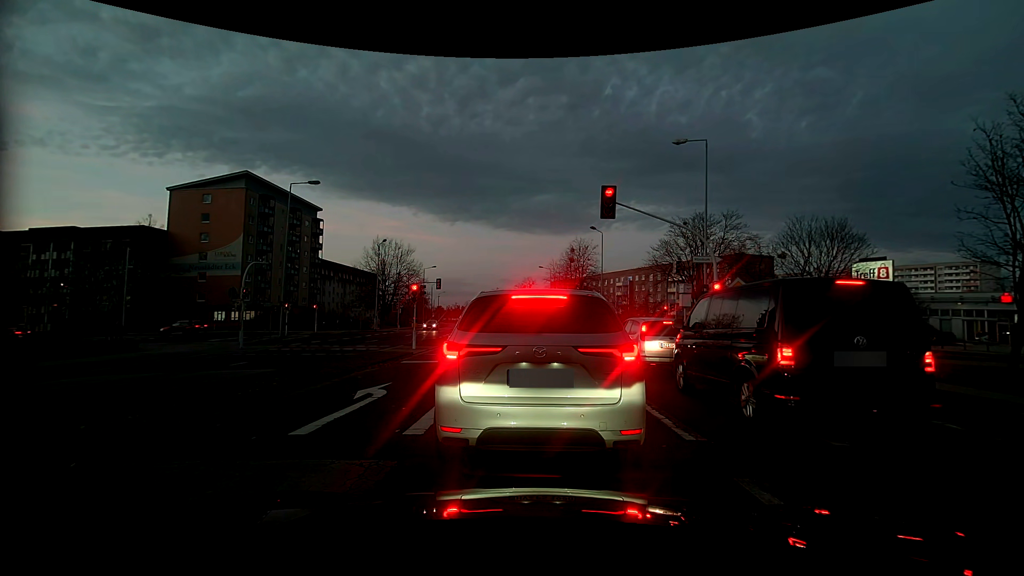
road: tertiary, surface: concrete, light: Dusk
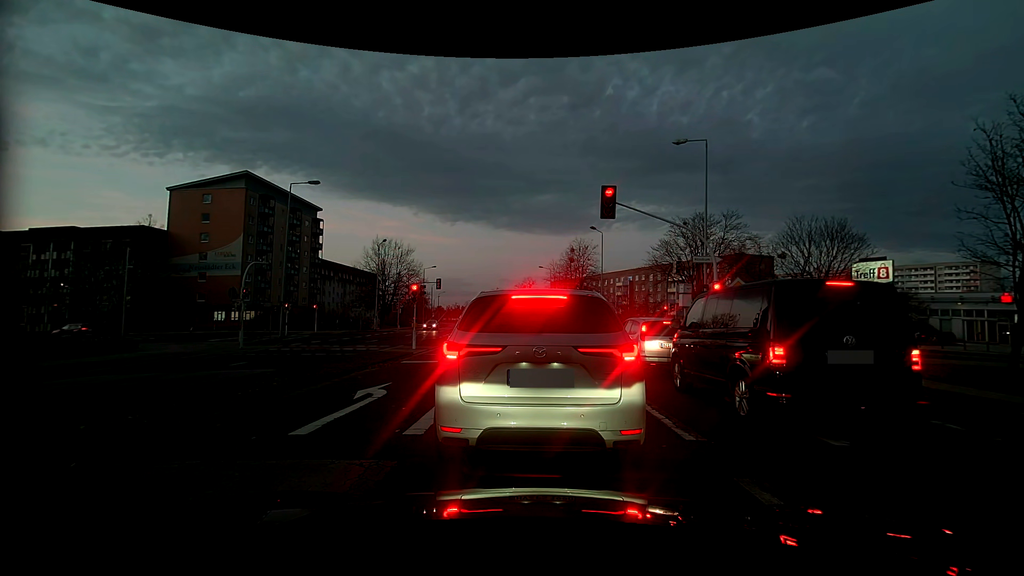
(0.0, 0.0) m; 0°
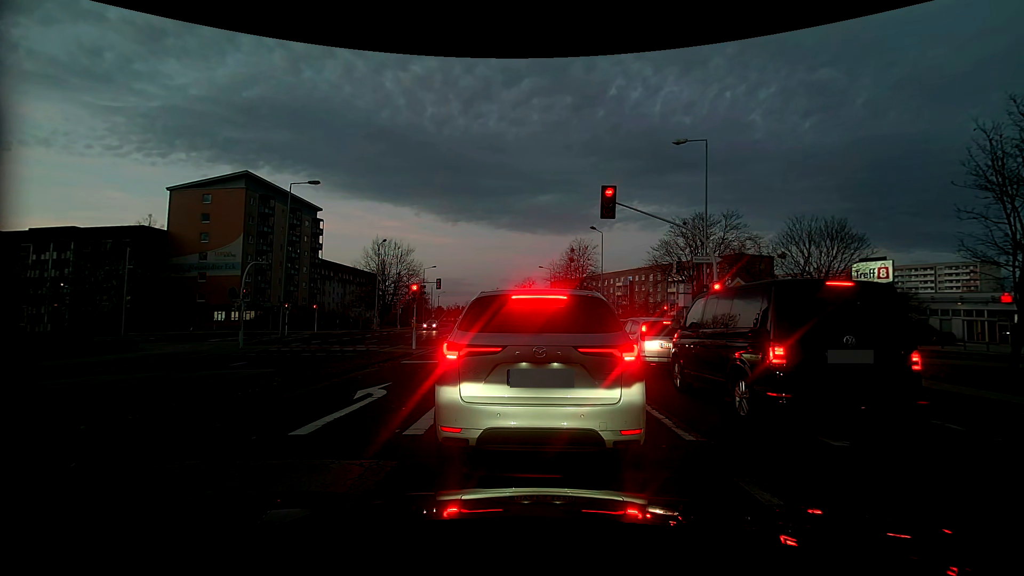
(0.0, 0.0) m; 0°
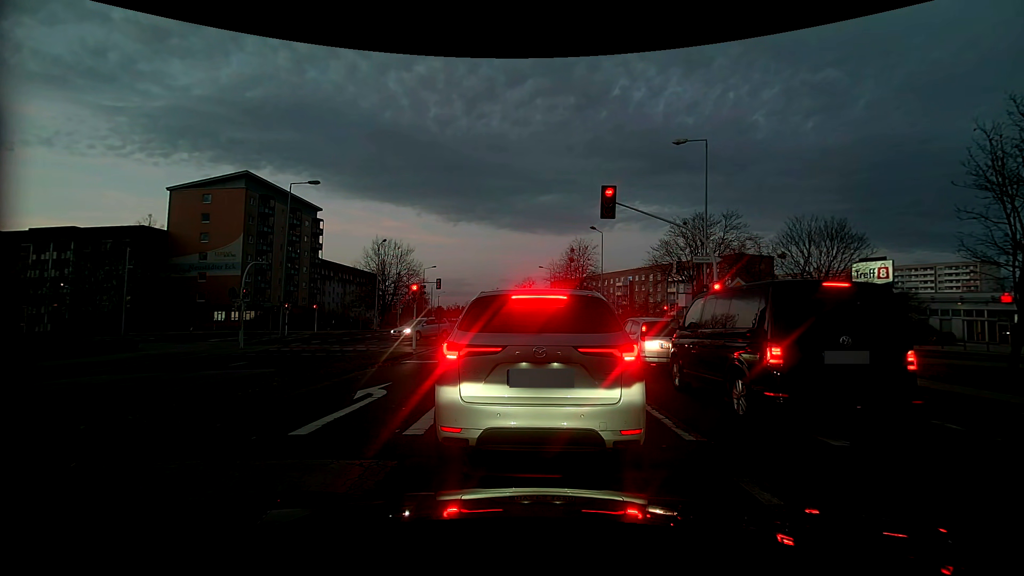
(0.0, 0.0) m; 0°
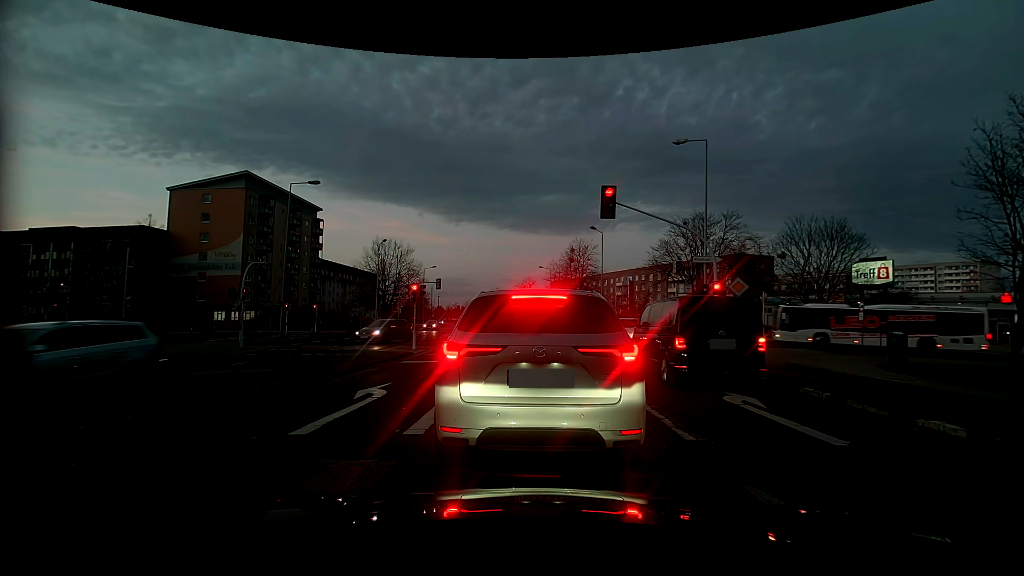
(0.0, 0.0) m; 0°
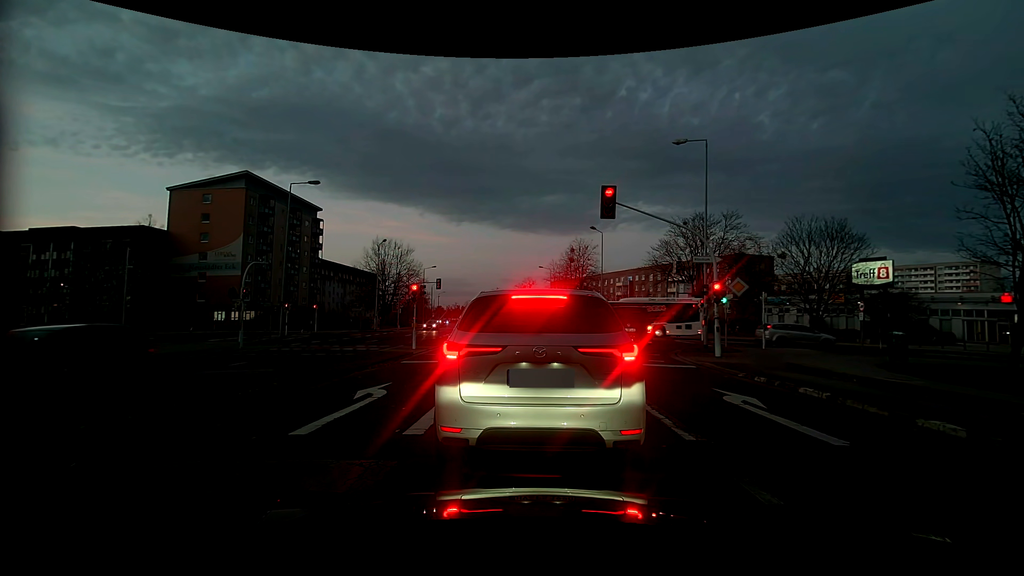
(0.0, 0.0) m; 0°
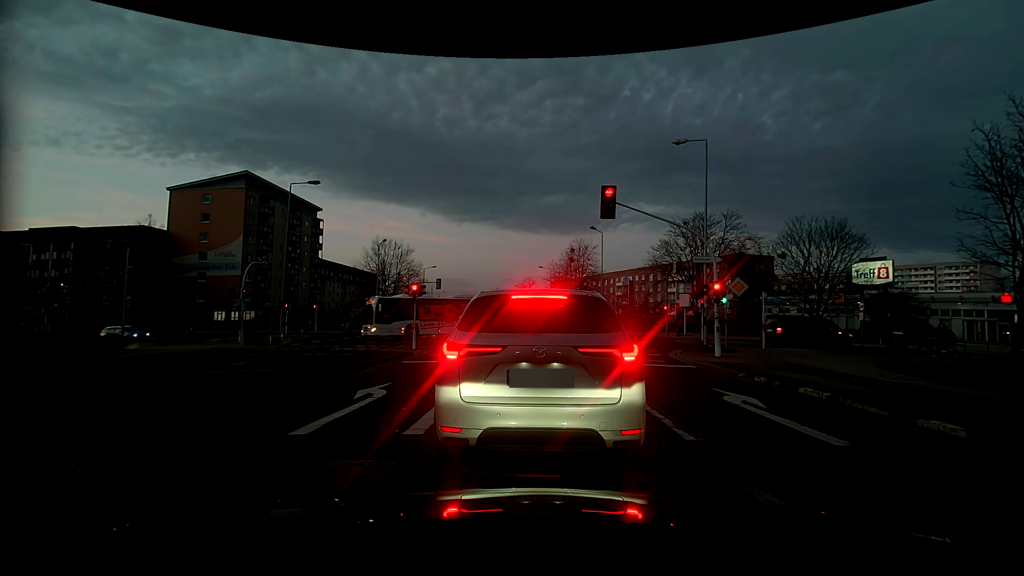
(0.0, 0.0) m; 0°
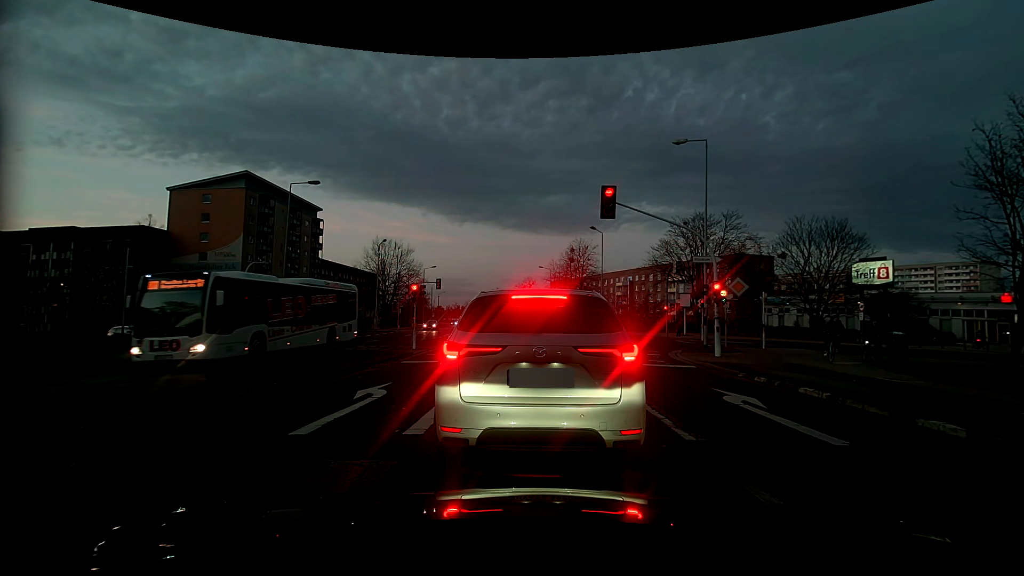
(0.0, 0.0) m; 0°
(0, +10) (0, +20) (-1, +30) (-1, +40) (-2, +50) (-3, +60) (-3, +70) (-4, +80) (-5, +90) (-6, +100) m
